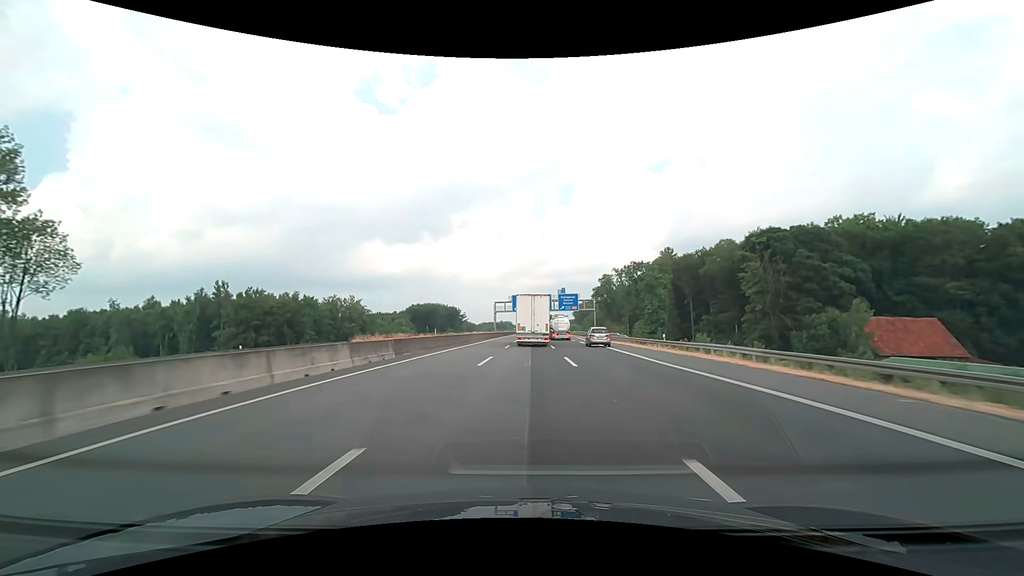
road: motorway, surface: asphalt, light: Day
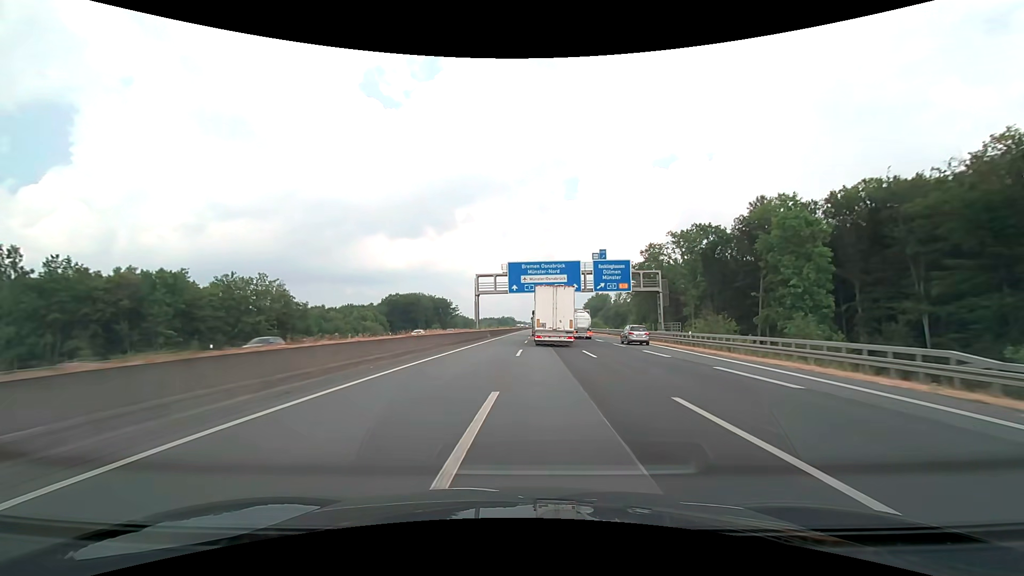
(-0.4, +51.1) m; 0°
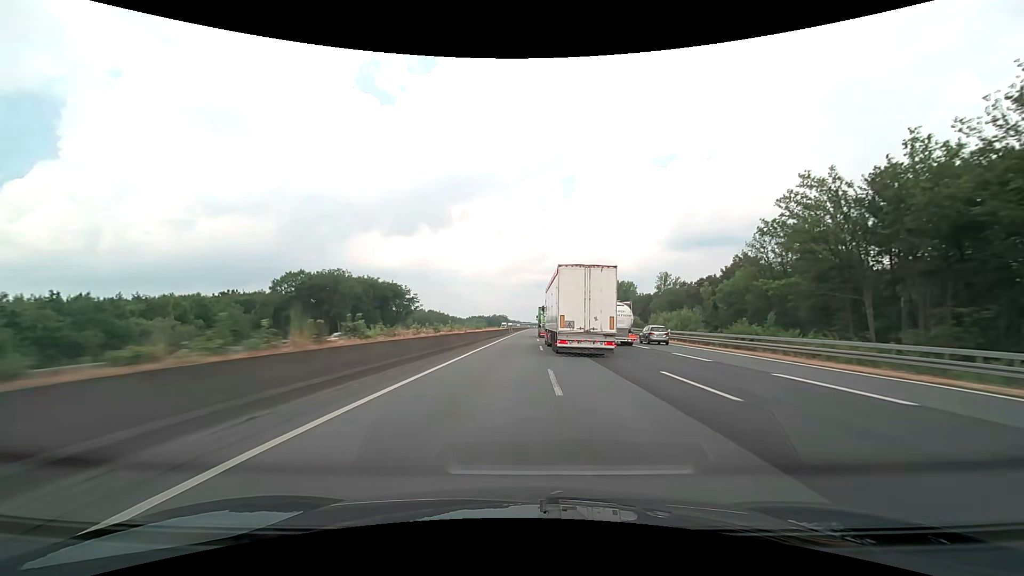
(+0.7, +86.5) m; 0°
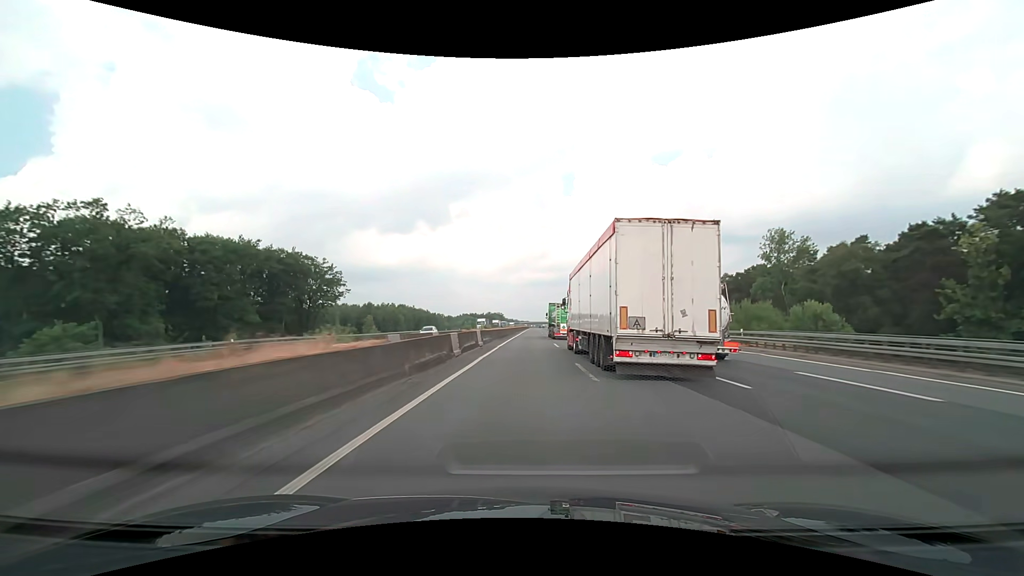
(+0.4, +70.0) m; 0°
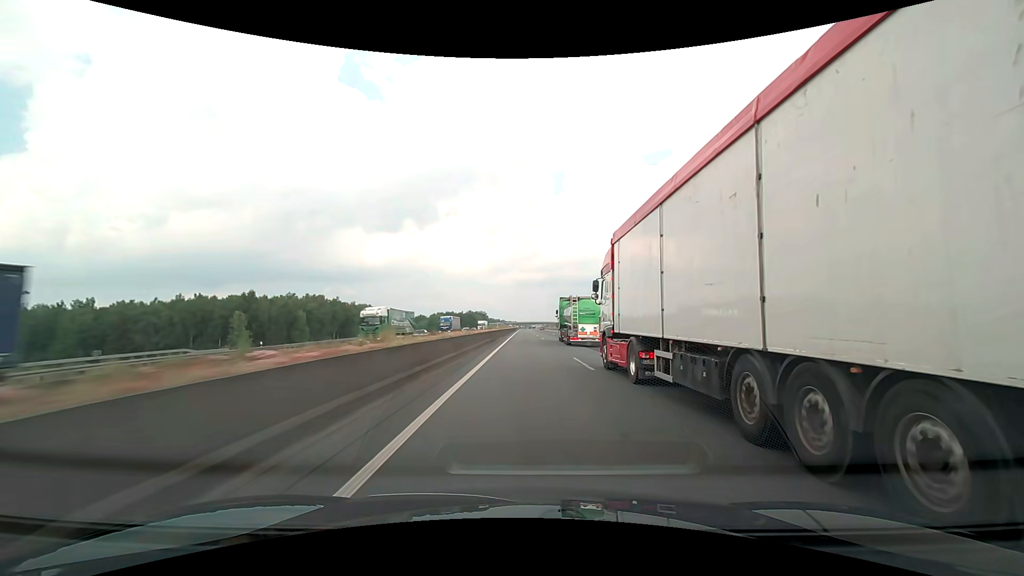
(+1.0, +87.4) m; +1°
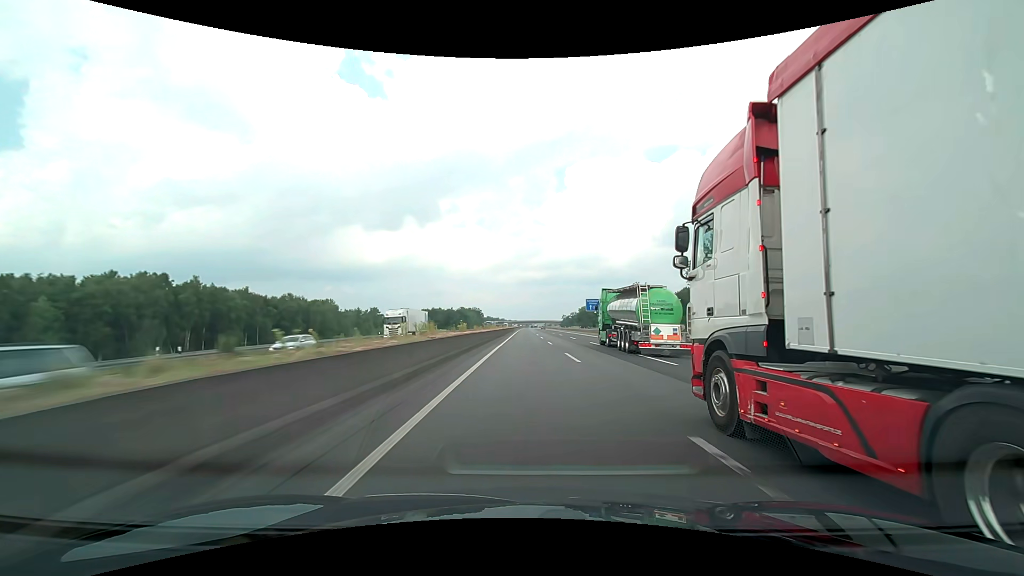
(0.0, +69.7) m; 0°
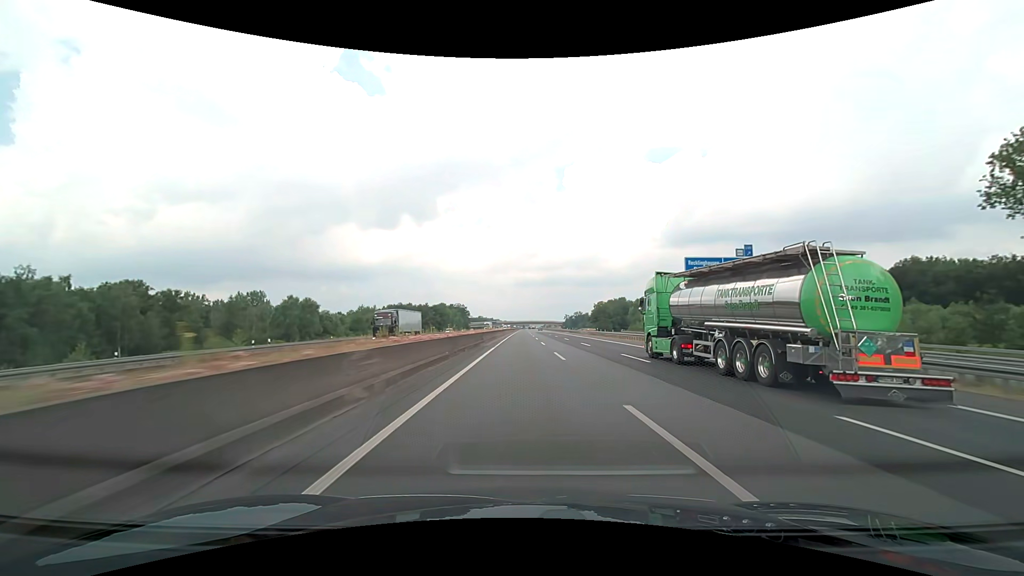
(+0.3, +86.8) m; 0°
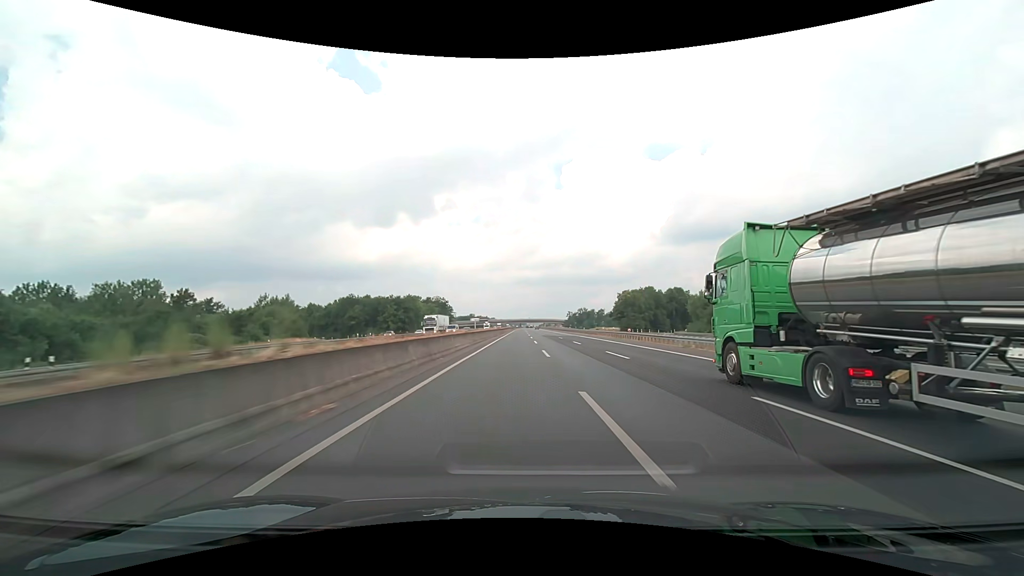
(+0.3, +70.4) m; 0°
(0, +10) (0, +20) (0, +30) (0, +40) (0, +50) (0, +60) (0, +70) (0, +80) (+1, +90) (+1, +100) m
